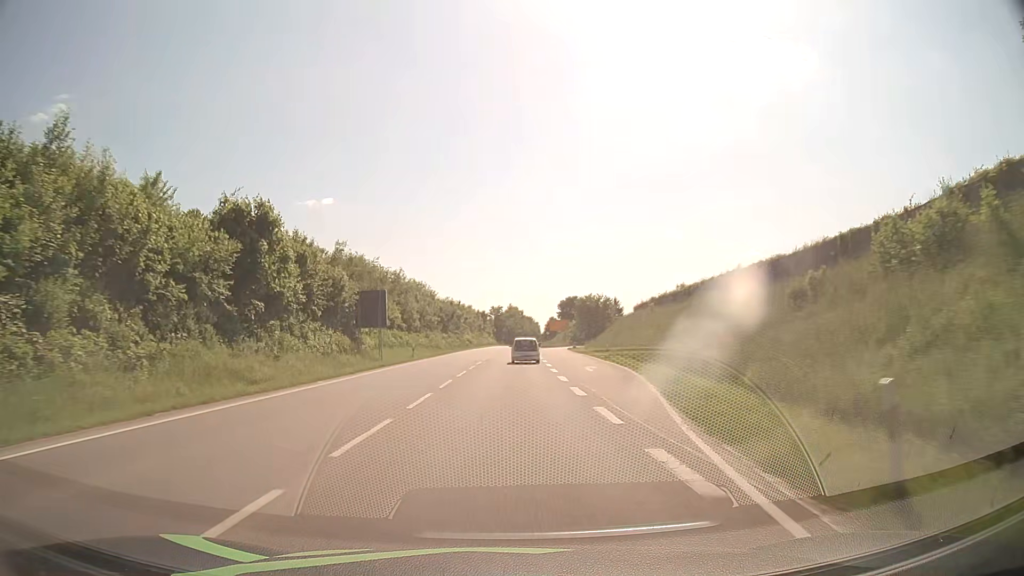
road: primary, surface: asphalt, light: Day
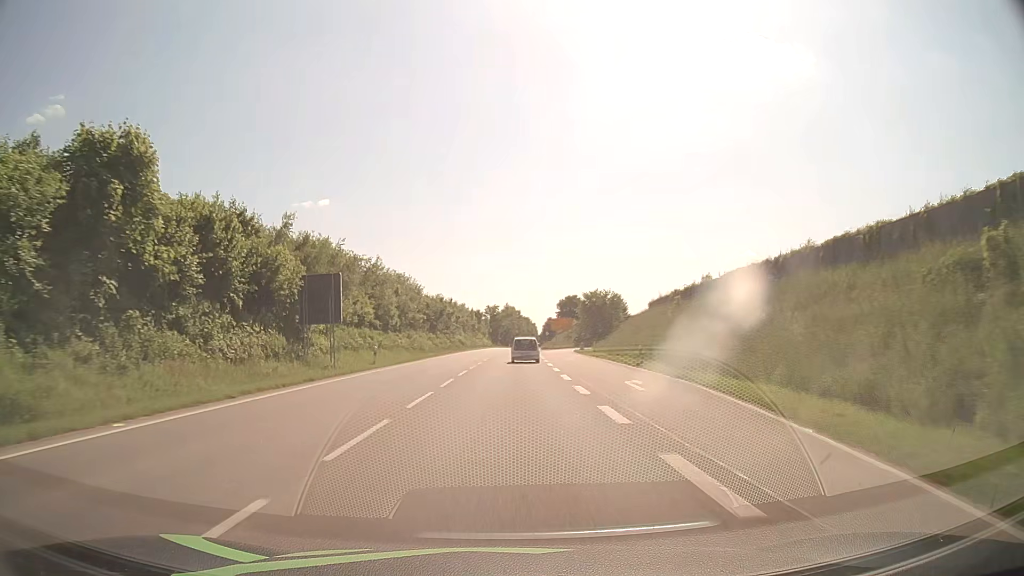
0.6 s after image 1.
(0.0, +12.3) m; 0°
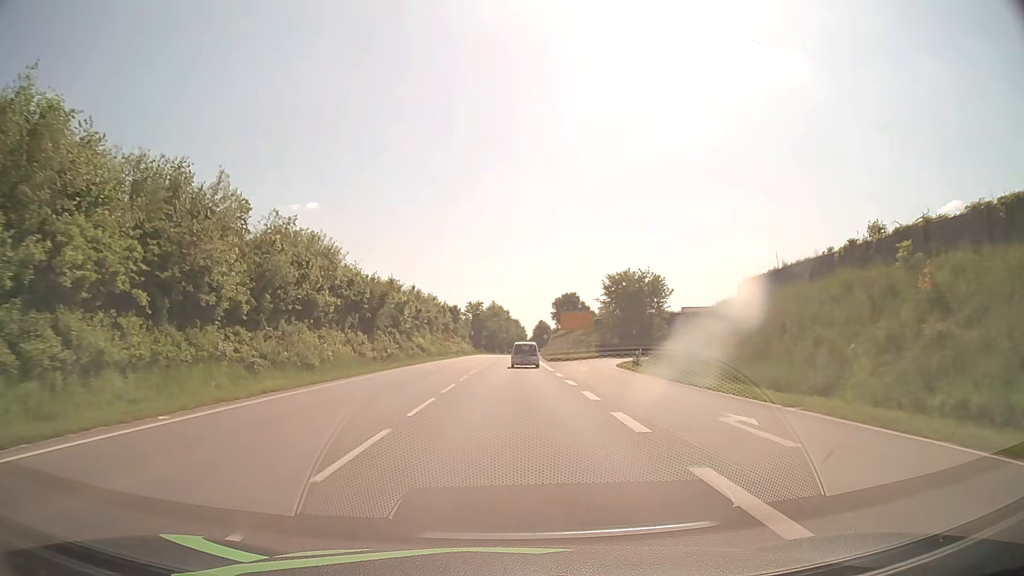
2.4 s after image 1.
(+0.2, +36.7) m; +1°
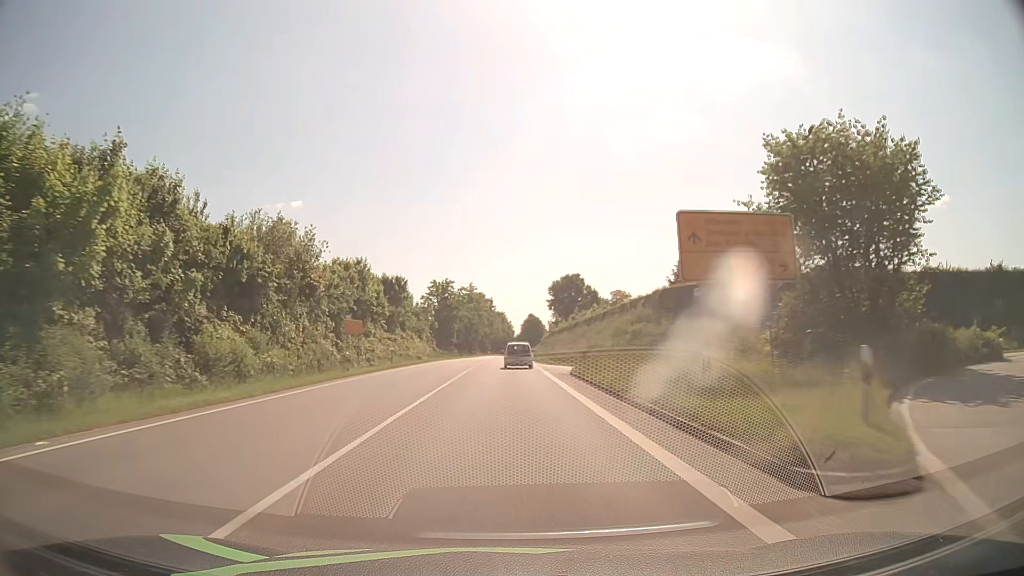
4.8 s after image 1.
(+0.7, +48.8) m; +1°
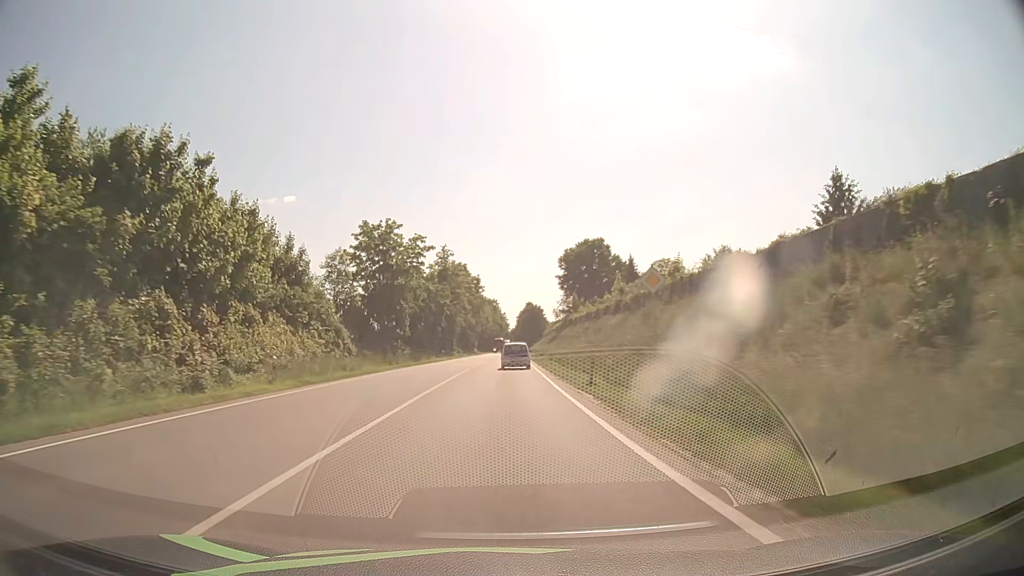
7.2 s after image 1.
(+0.2, +48.5) m; 0°
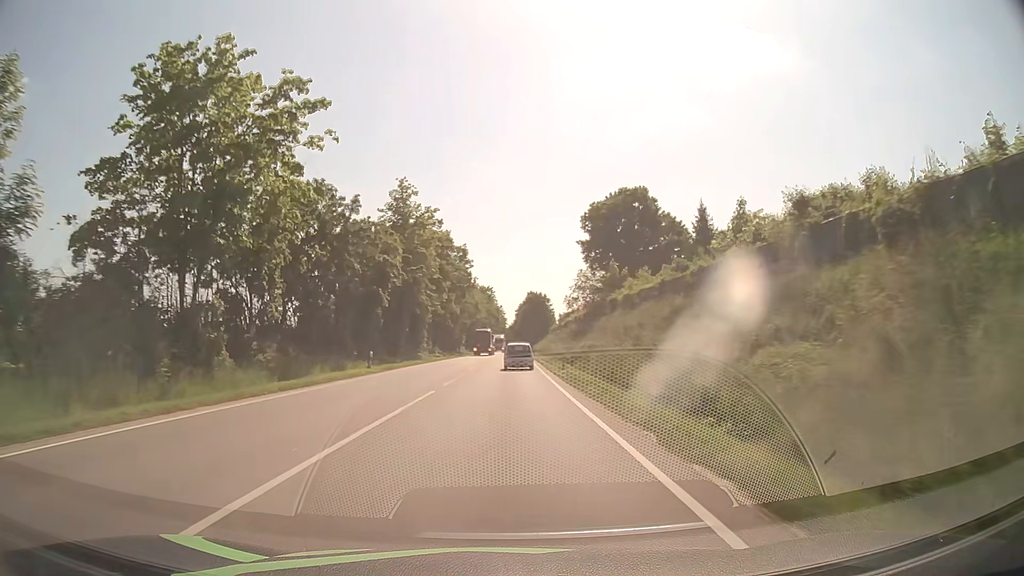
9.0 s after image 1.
(+0.1, +36.4) m; 0°
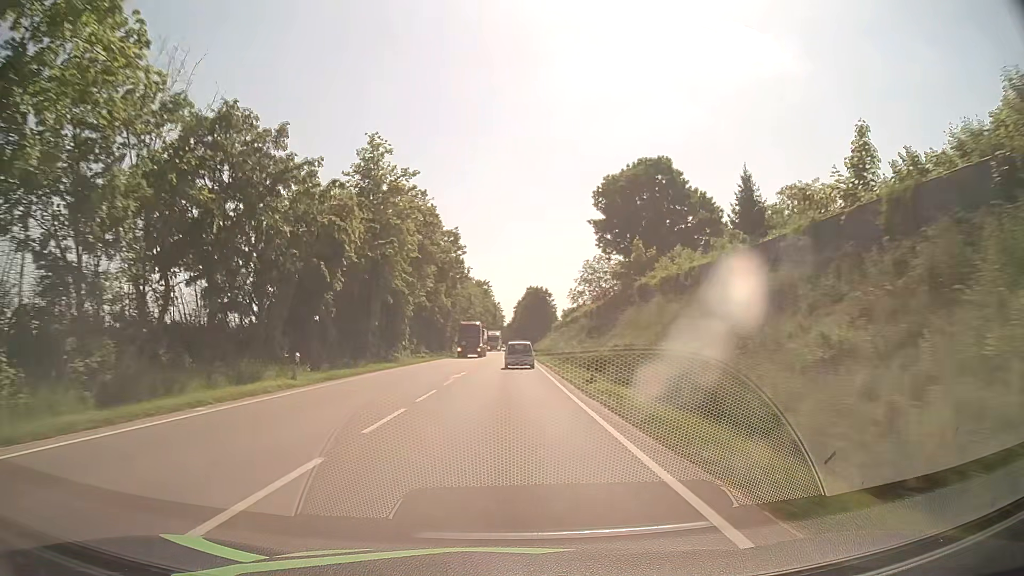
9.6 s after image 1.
(0.0, +12.1) m; 0°
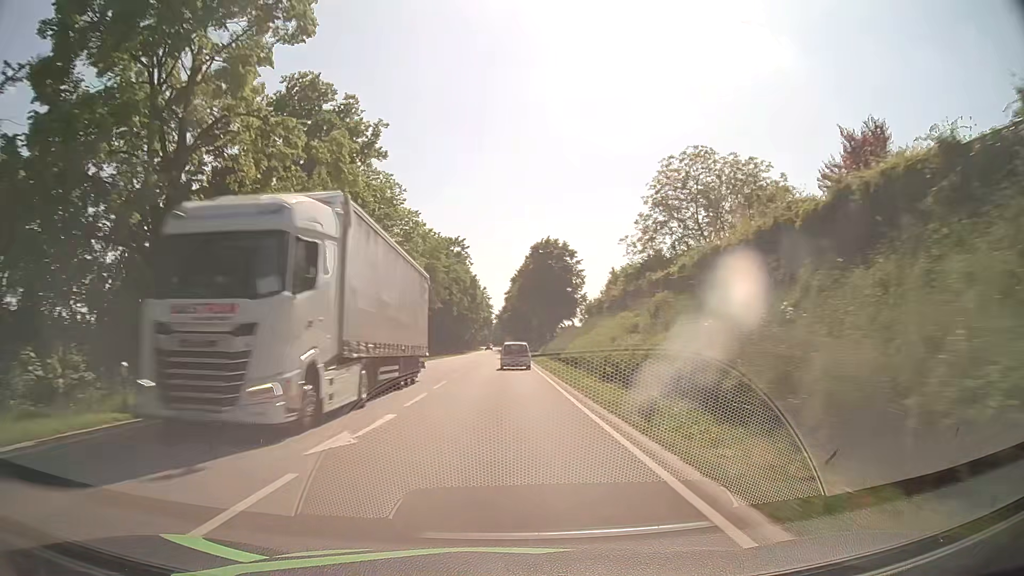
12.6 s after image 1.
(+0.5, +60.7) m; +1°
(0, +10) (0, +20) (0, +30) (0, +40) (0, +50) (0, +60) (0, +70) (0, +80) (0, +90) (0, +100) m
